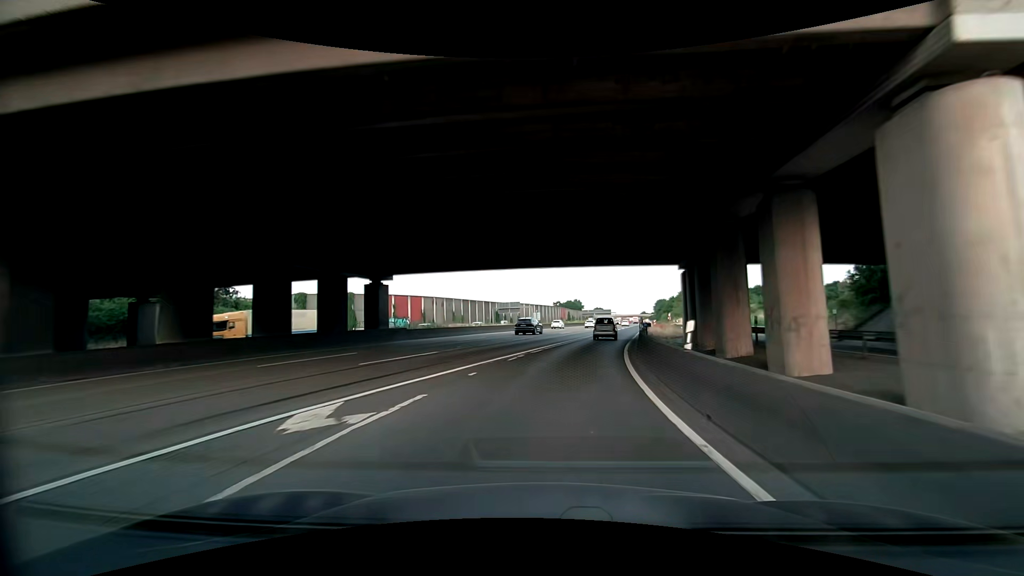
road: motorway_link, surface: asphalt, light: Day
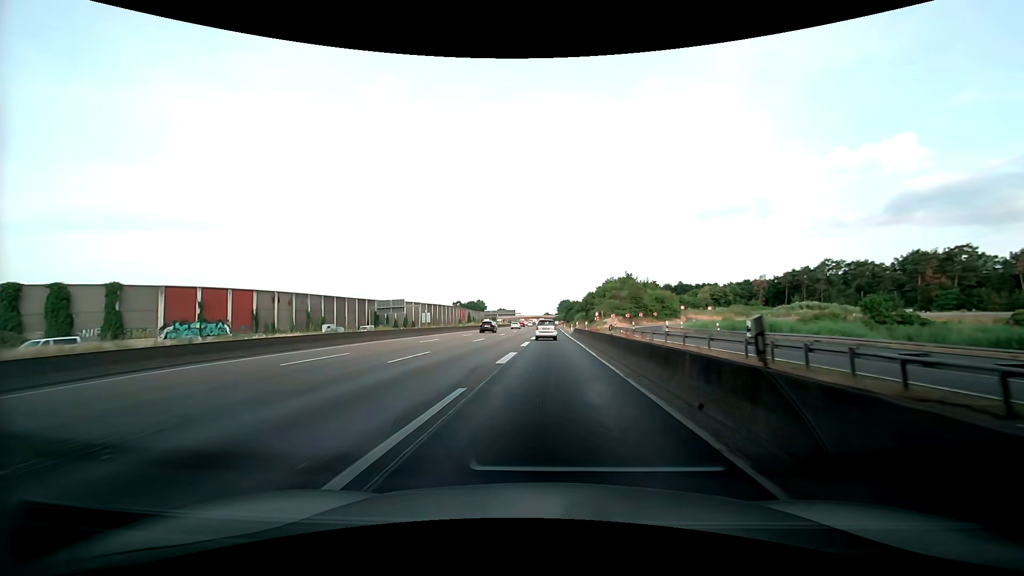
(+3.0, +33.3) m; +9°
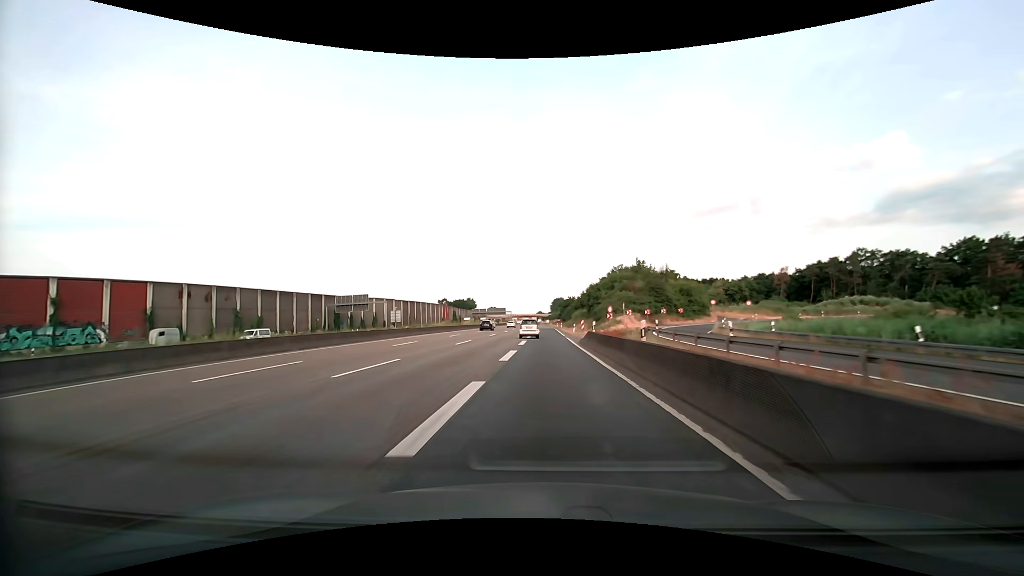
(+1.1, +22.9) m; +4°
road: motorway
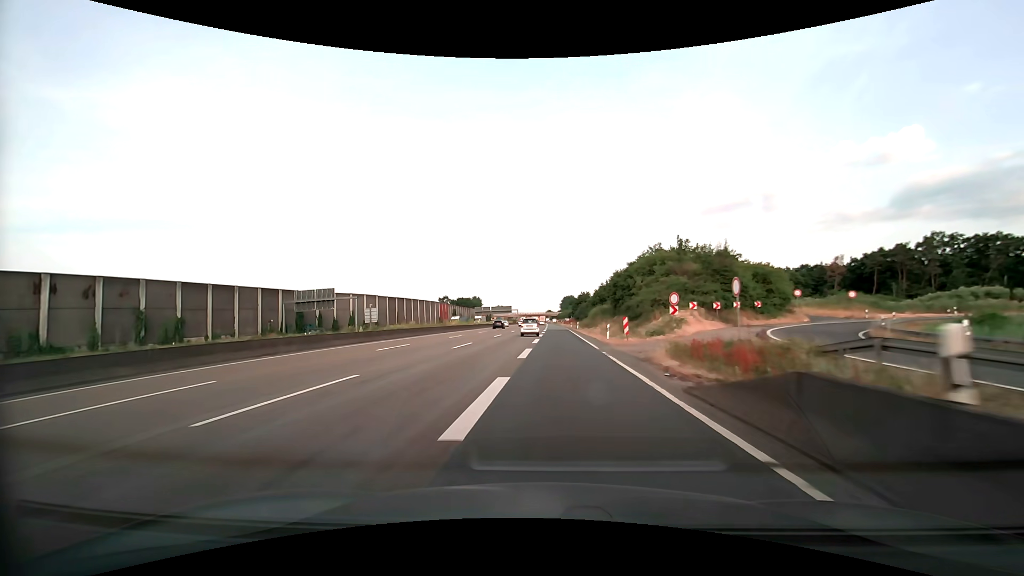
(-0.2, +23.4) m; -1°
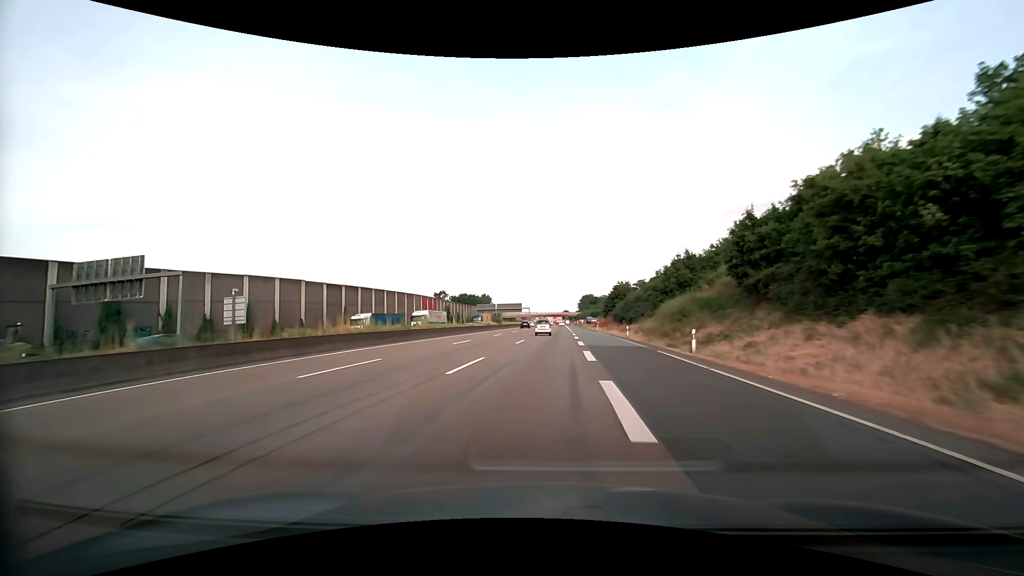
(-1.1, +48.0) m; -2°
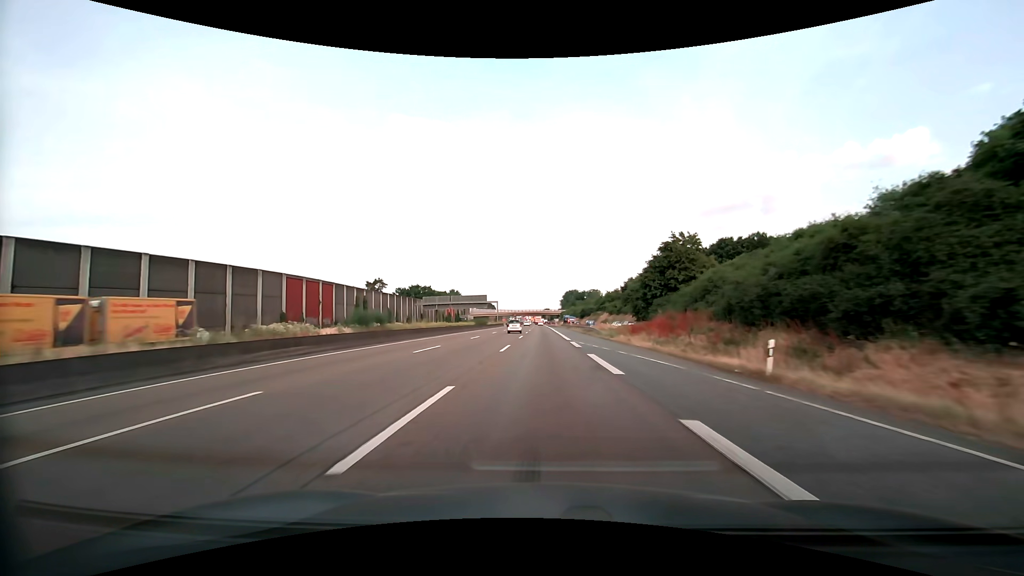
(+1.5, +62.3) m; +2°
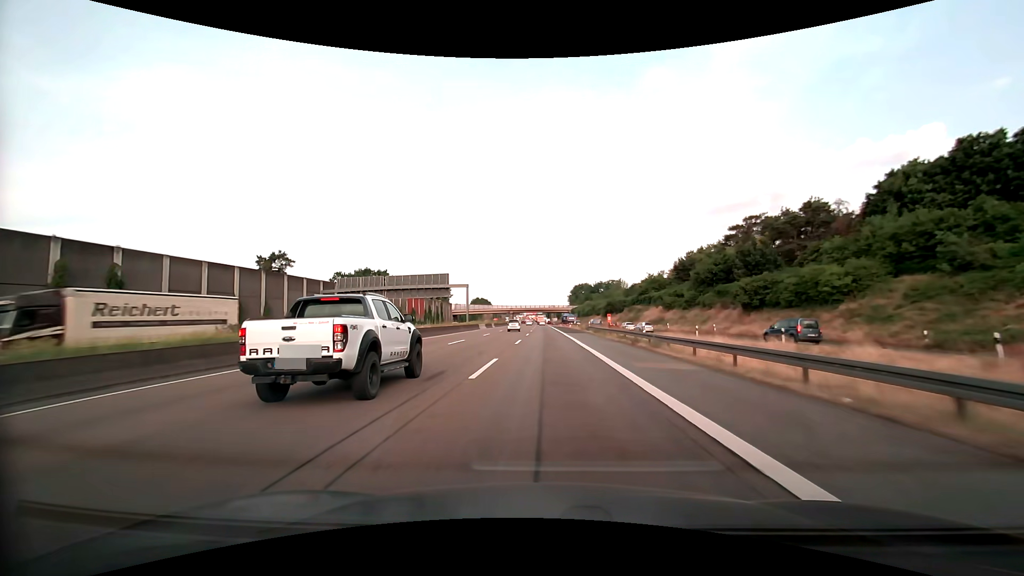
(-0.4, +64.5) m; -1°
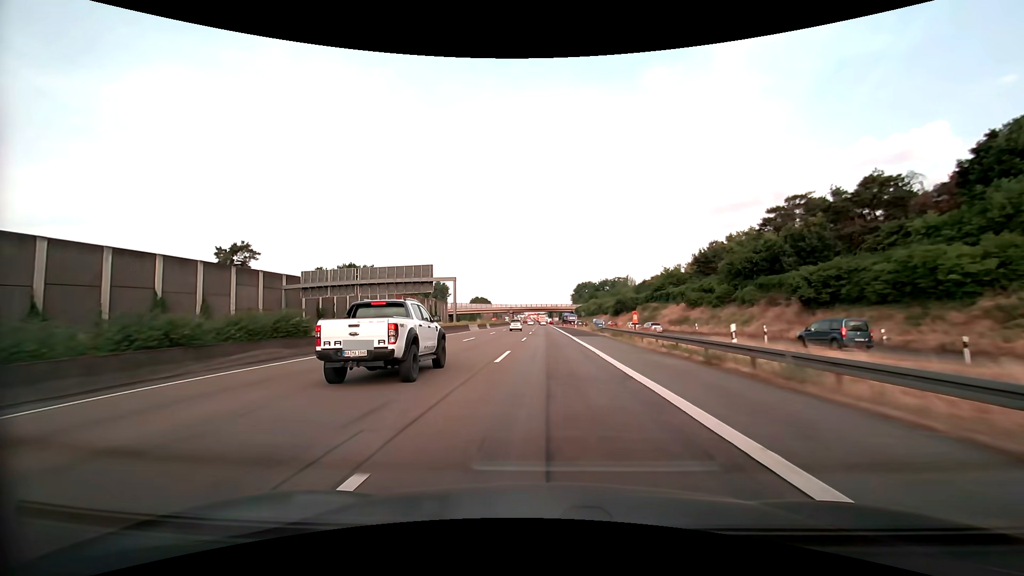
(0.0, +13.1) m; 0°
(0, +10) (0, +20) (0, +30) (-1, +40) (-1, +50) (-1, +60) (-2, +70) (-2, +80) (-2, +90) (-3, +100) m
